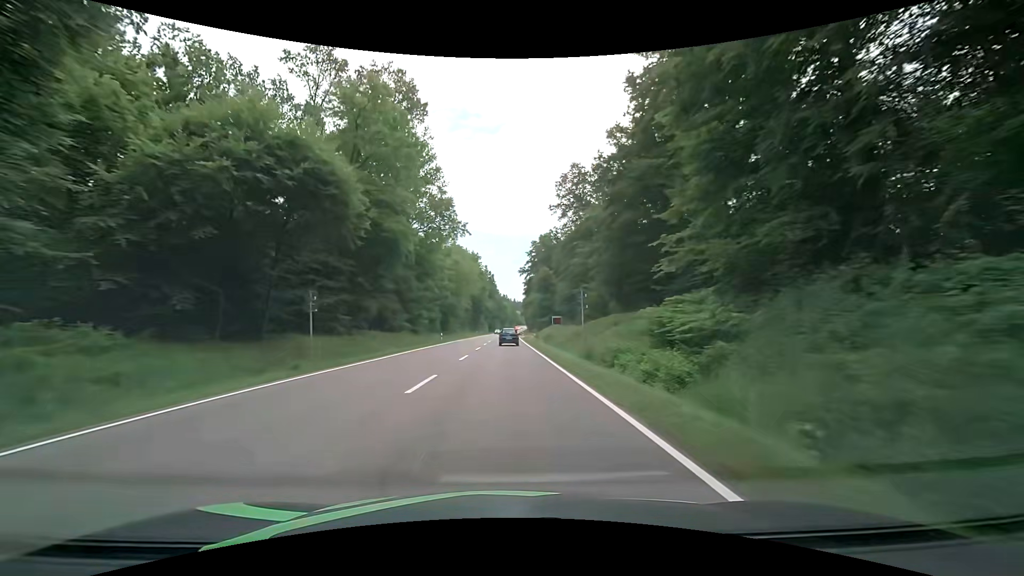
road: secondary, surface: asphalt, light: Day
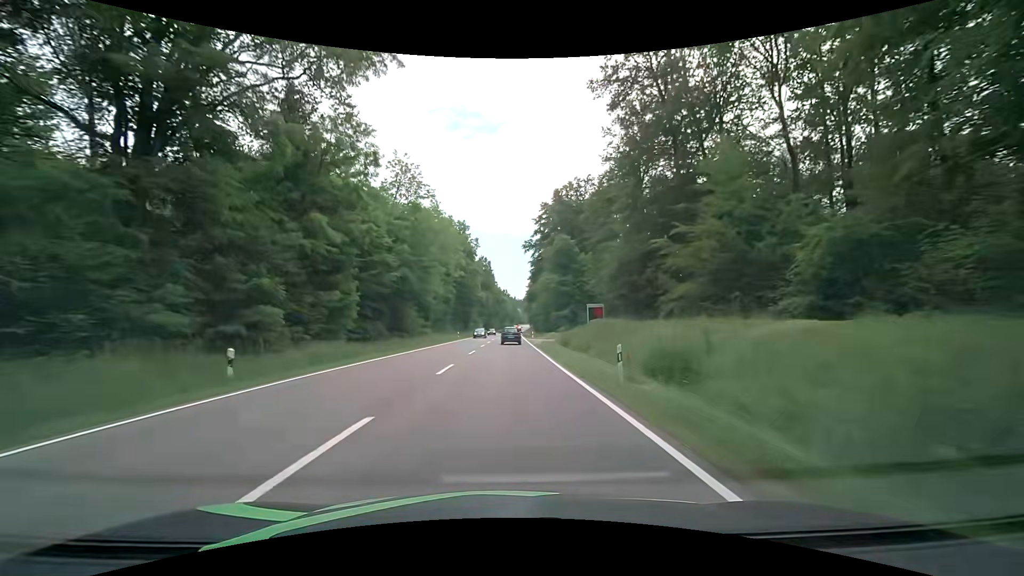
(+0.3, +41.4) m; 0°
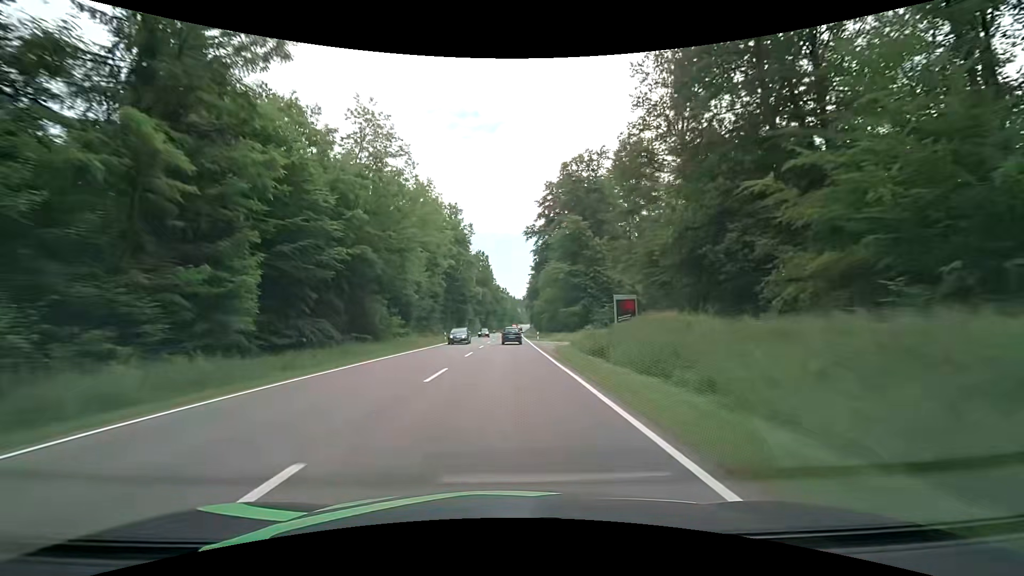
(0.0, +13.8) m; 0°
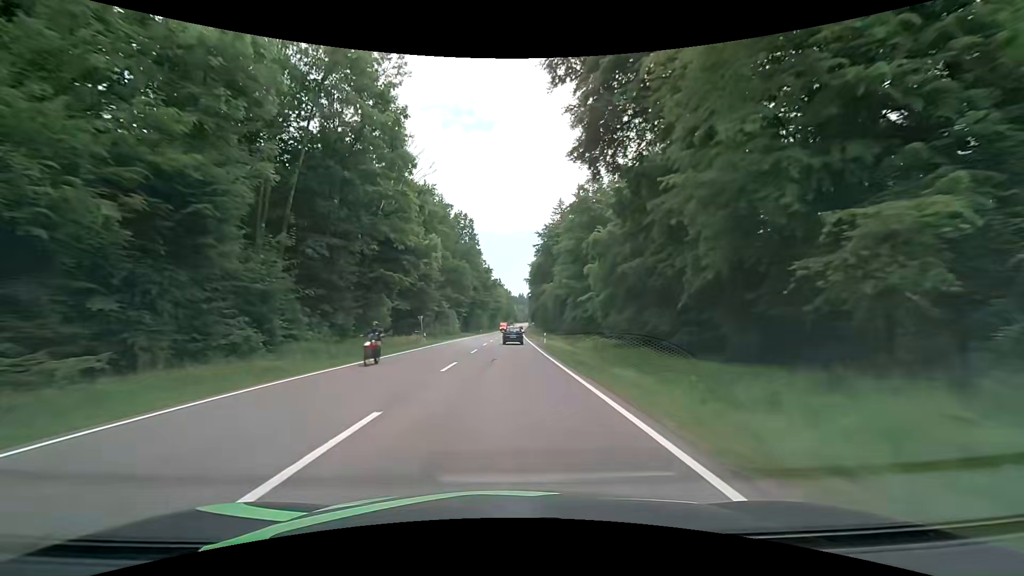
(+0.5, +55.3) m; +1°
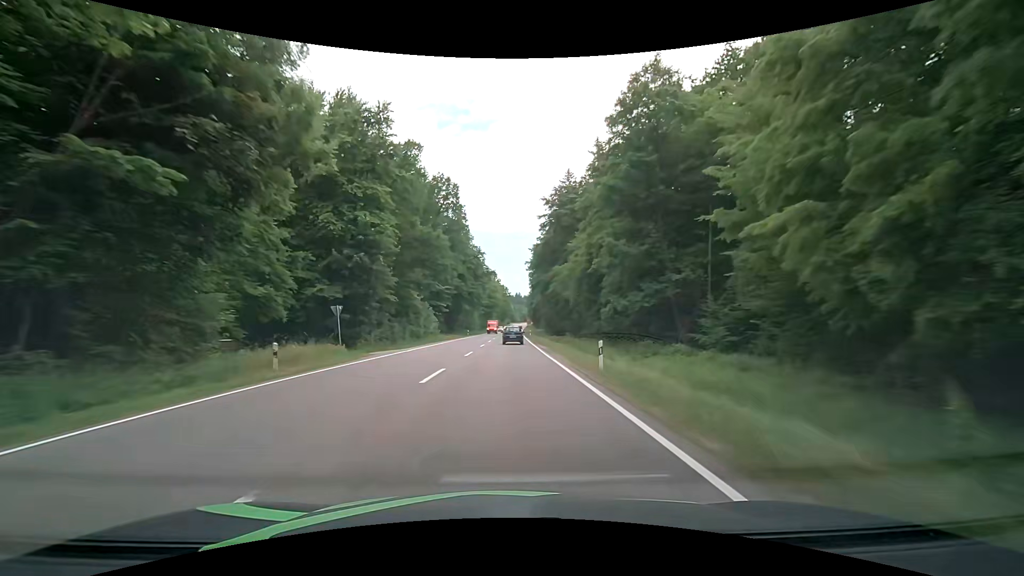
(+0.1, +27.5) m; +1°
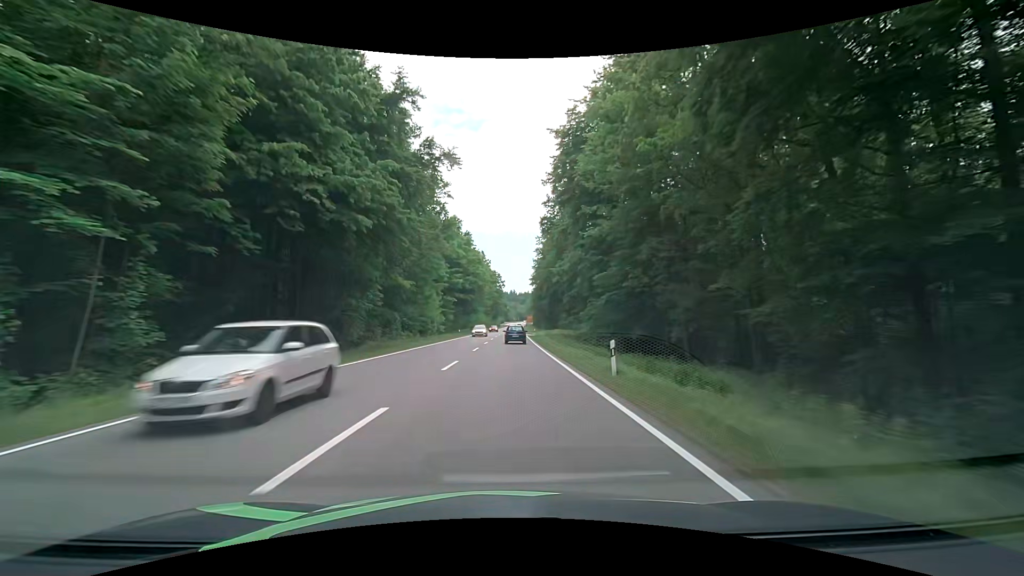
(+0.3, +68.0) m; +1°
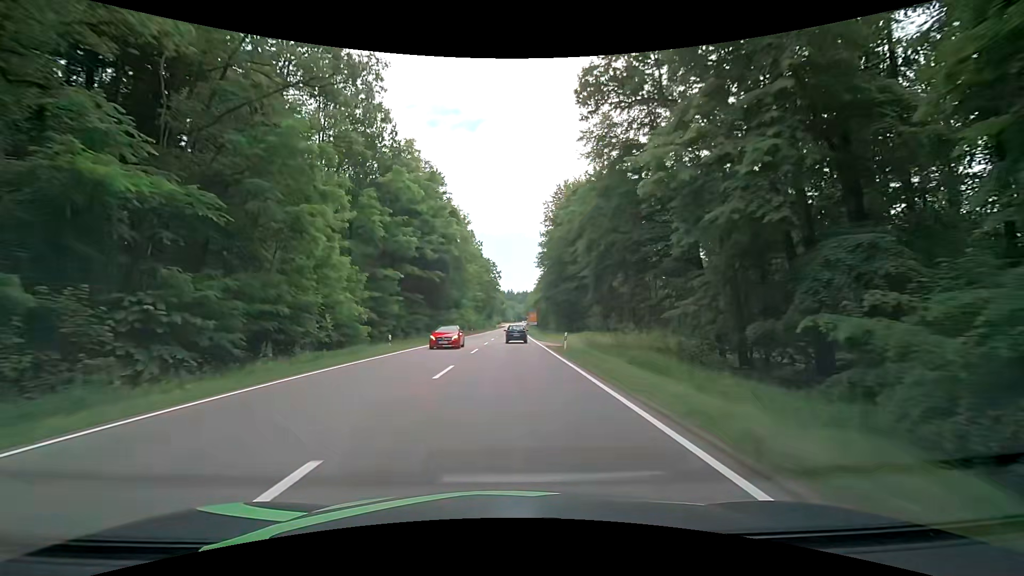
(+0.1, +38.7) m; 0°
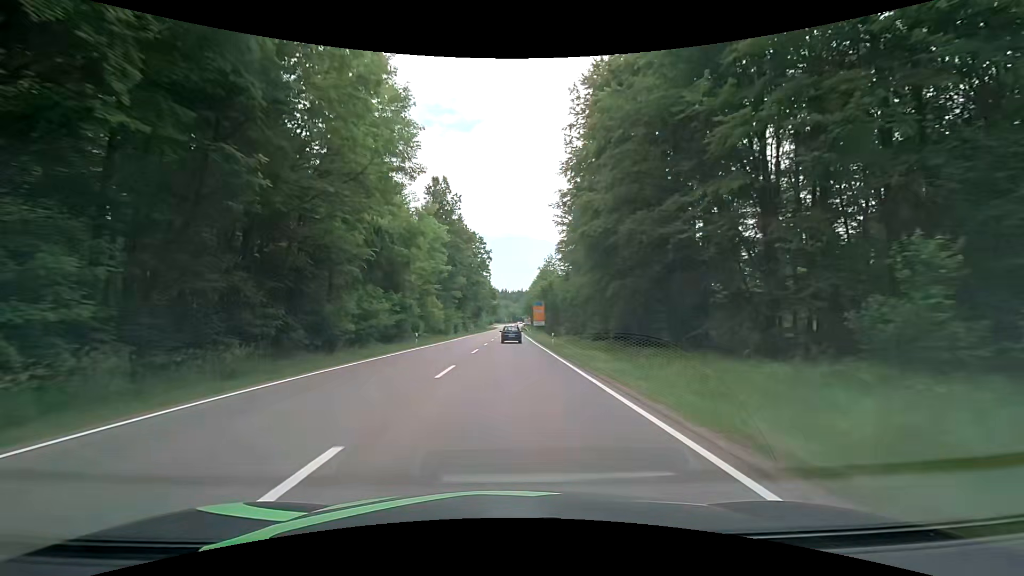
(+0.6, +47.8) m; +1°
(0, +10) (0, +20) (0, +30) (0, +40) (0, +50) (0, +60) (0, +70) (0, +80) (0, +90) (0, +100) m
